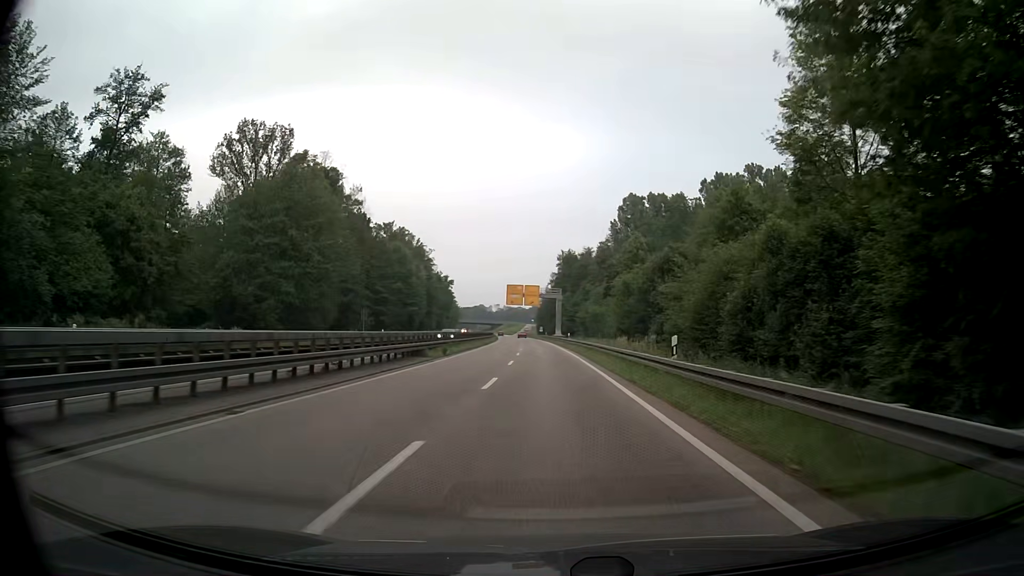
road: trunk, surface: asphalt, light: Day
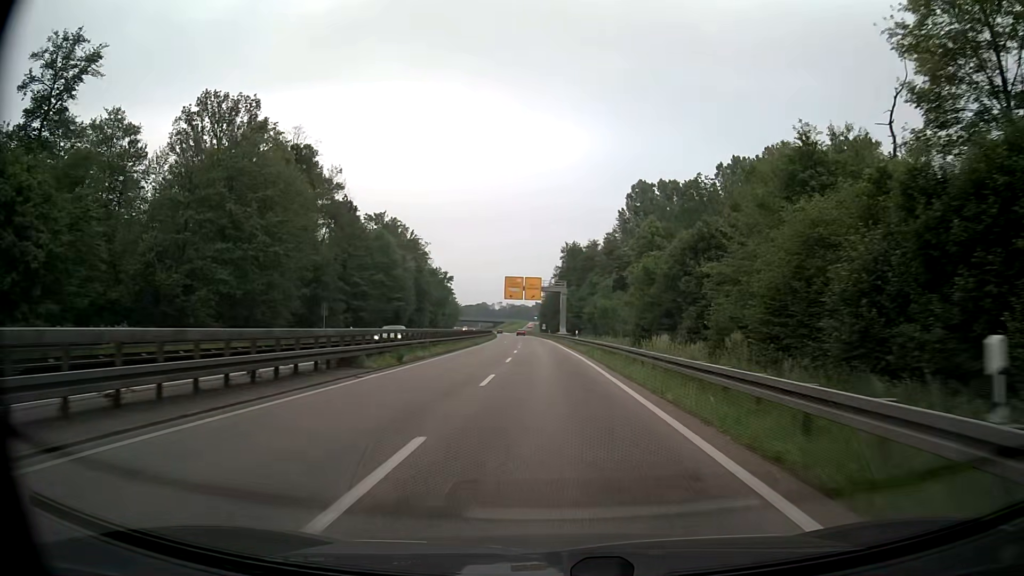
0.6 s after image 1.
(-0.1, +11.9) m; -1°
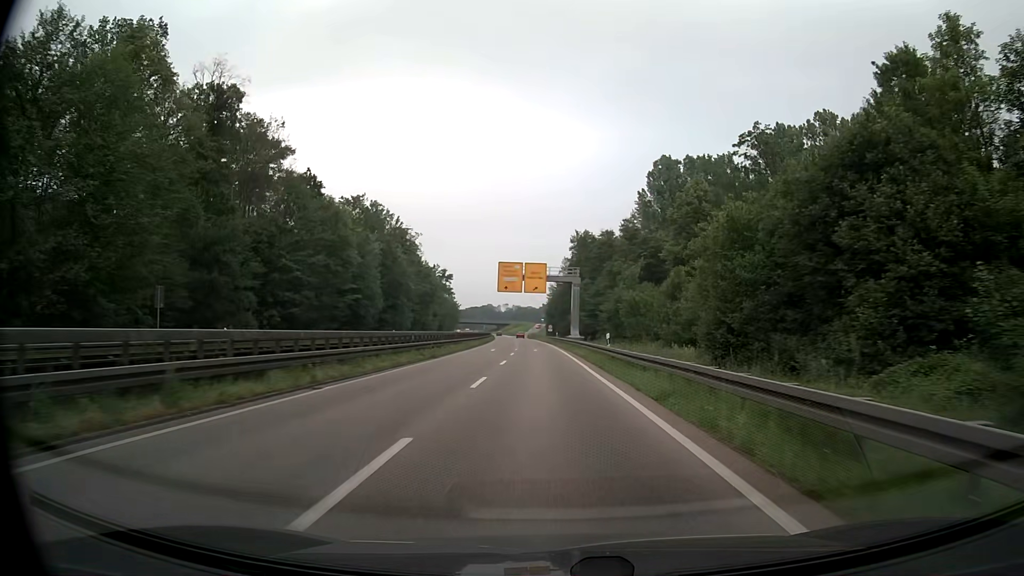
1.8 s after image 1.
(-0.1, +23.8) m; 0°
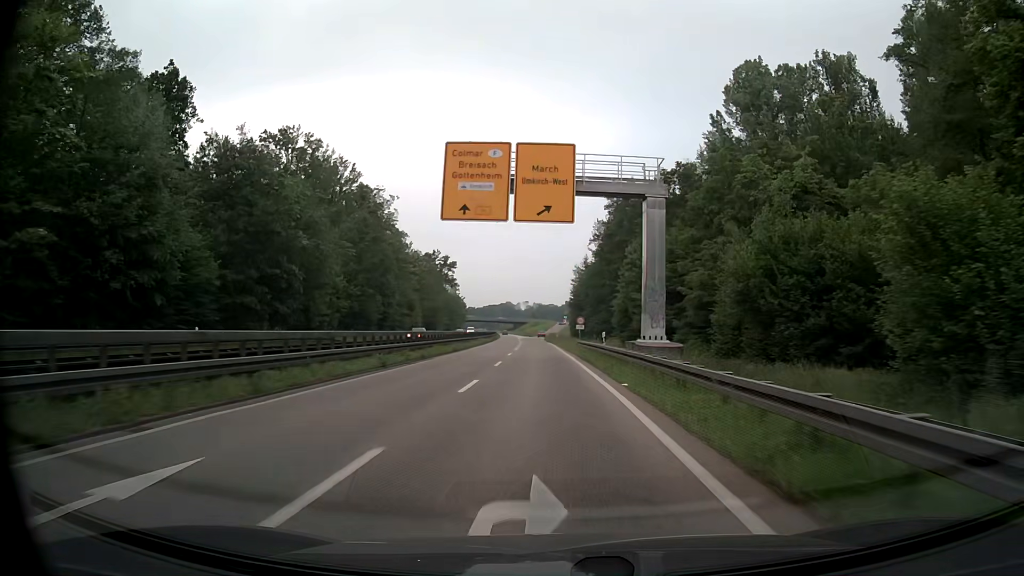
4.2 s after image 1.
(-0.7, +47.5) m; -2°
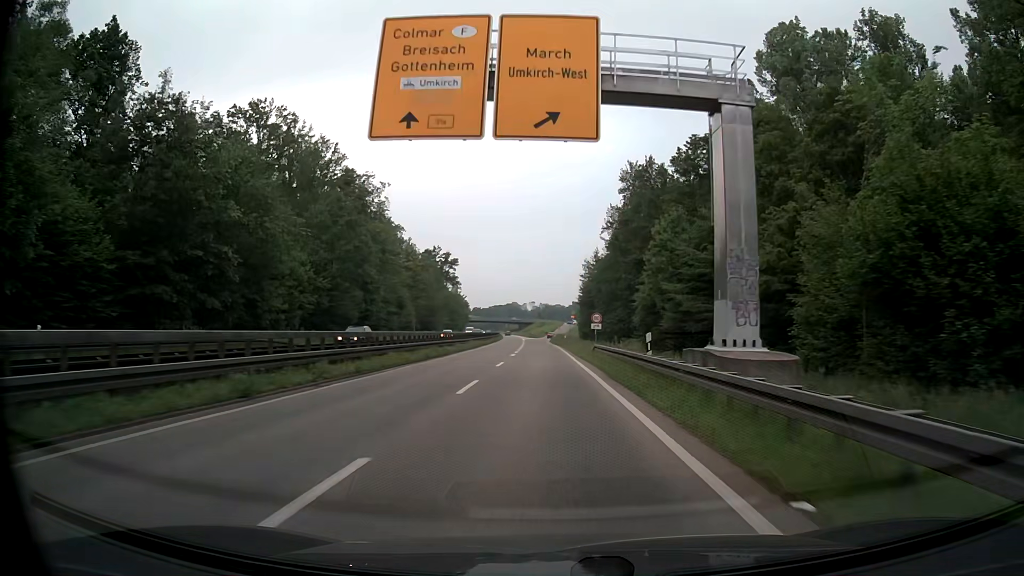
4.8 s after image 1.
(-0.1, +11.8) m; -1°
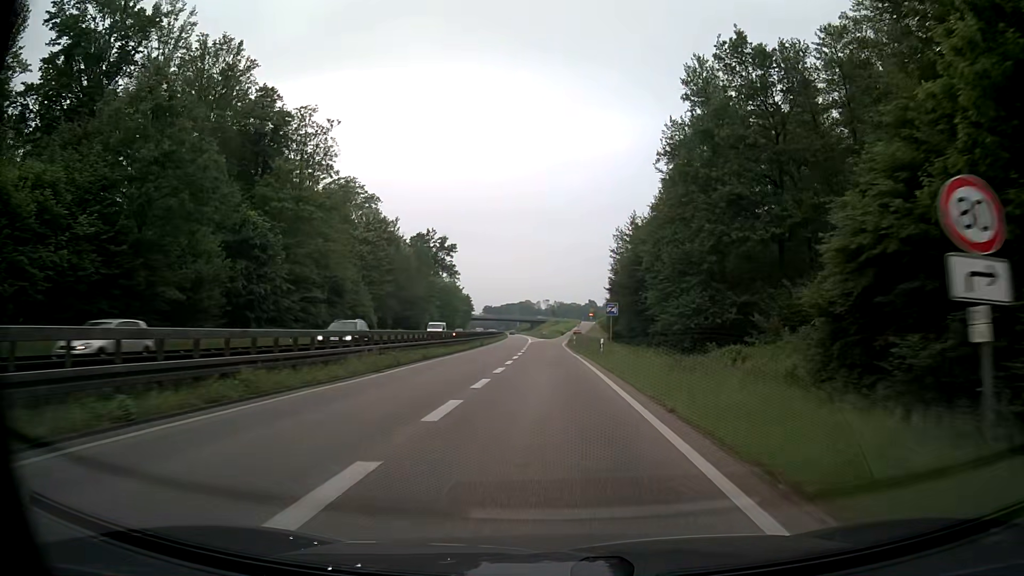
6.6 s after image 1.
(-0.3, +34.8) m; -1°
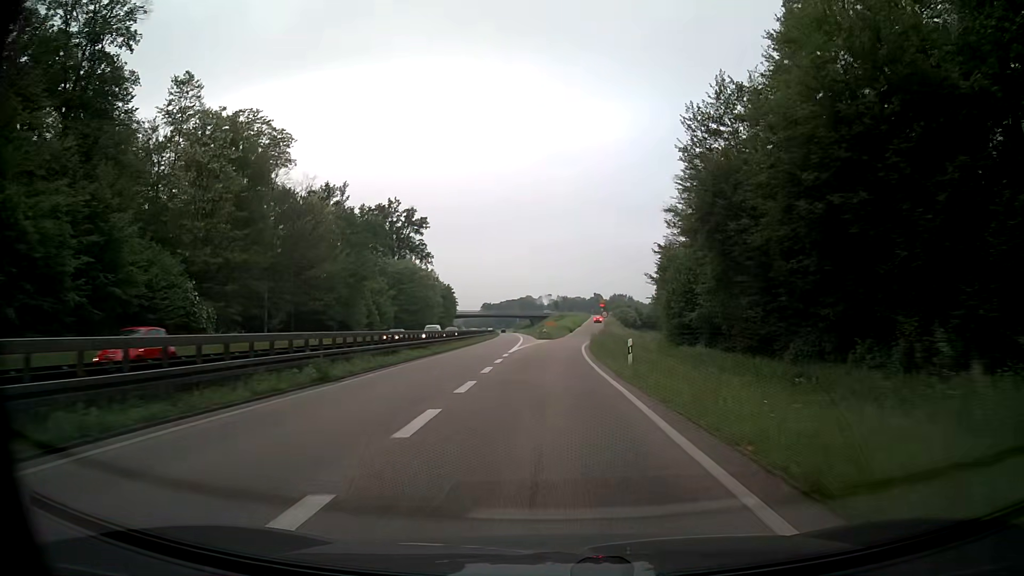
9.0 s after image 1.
(-0.2, +43.5) m; 0°
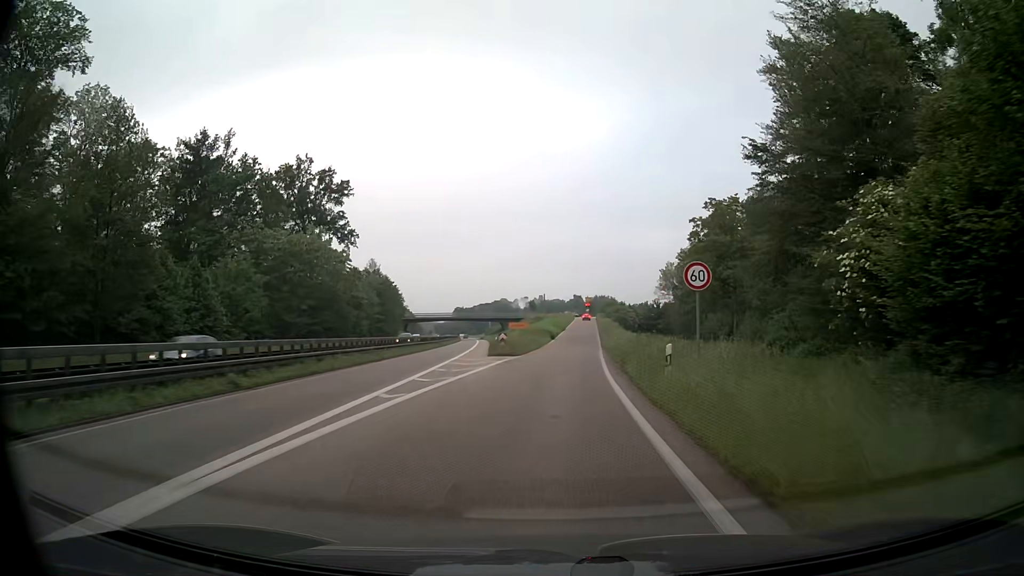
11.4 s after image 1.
(+0.3, +40.4) m; +2°
(0, +10) (0, +20) (+1, +30) (+1, +40) (+2, +50) (+3, +60) (+3, +70) (+4, +80) (+4, +90) (+5, +100) m
